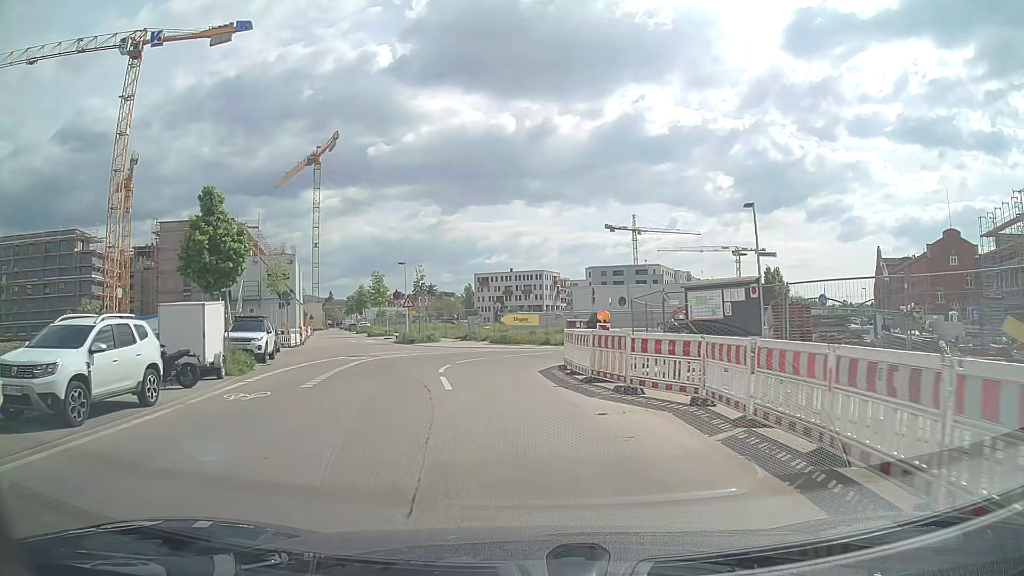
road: residential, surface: asphalt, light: Day
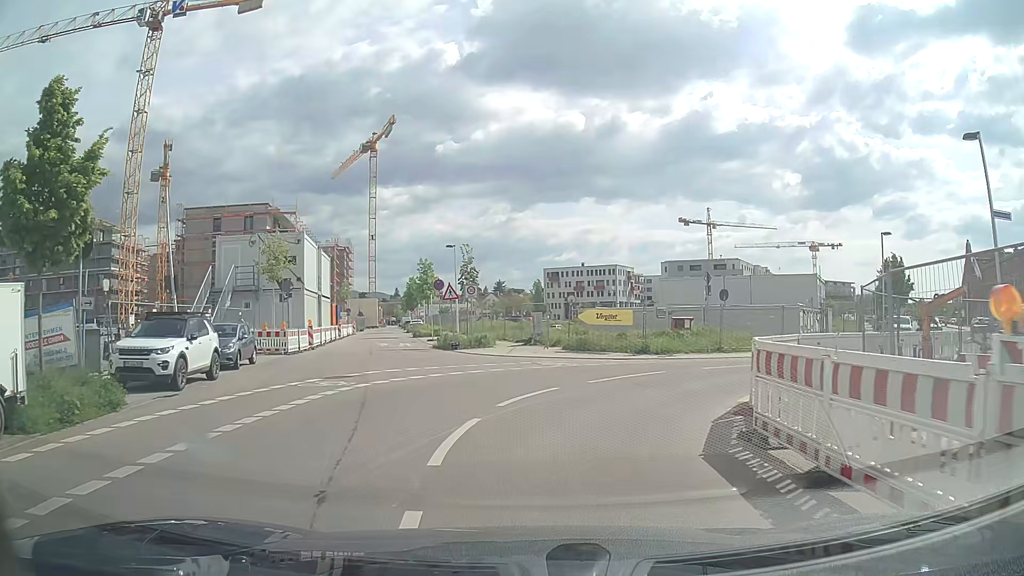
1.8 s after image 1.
(-0.7, +11.3) m; -7°
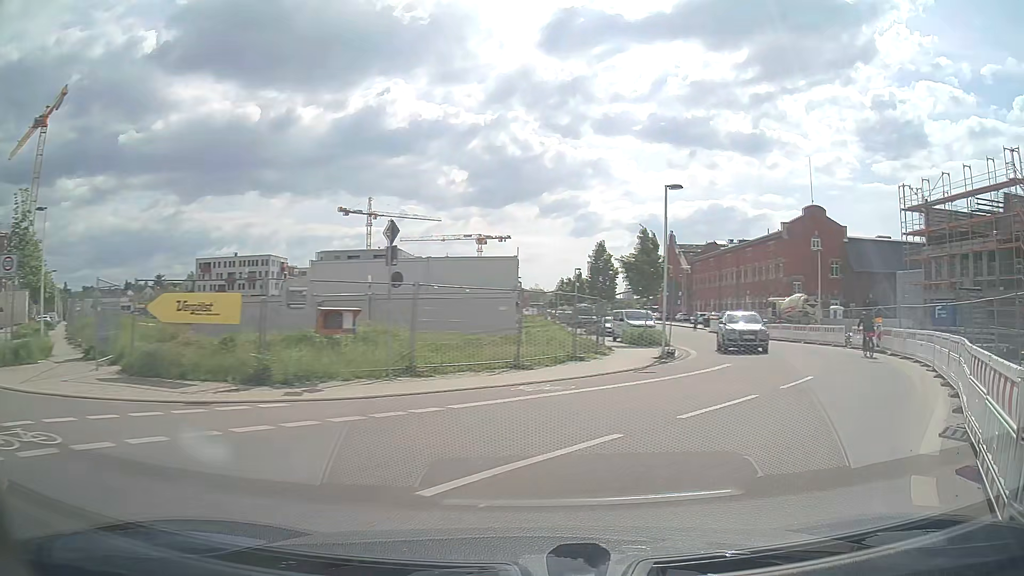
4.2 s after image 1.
(+2.3, +13.4) m; +32°
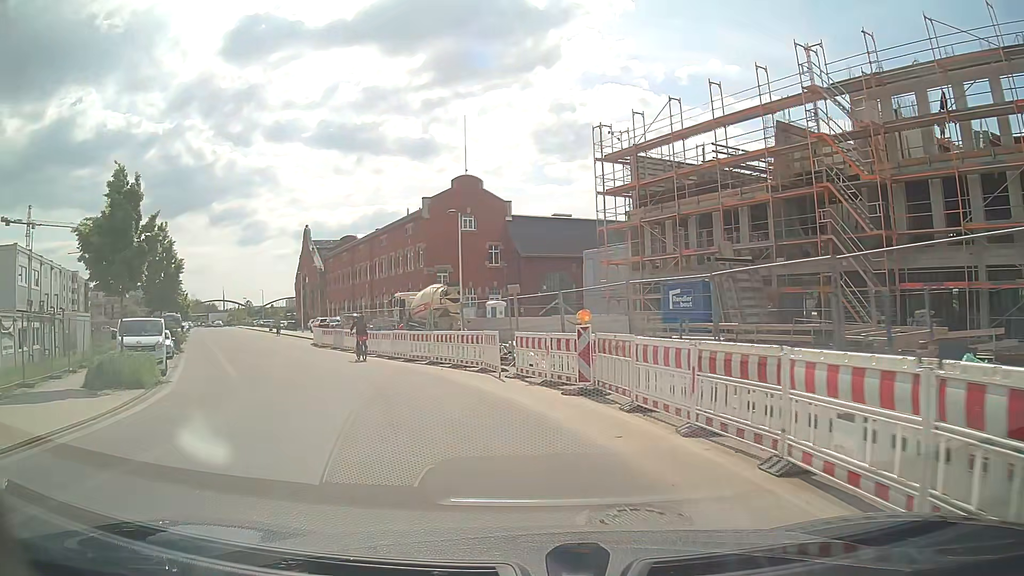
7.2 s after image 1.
(+7.1, +16.8) m; +25°
